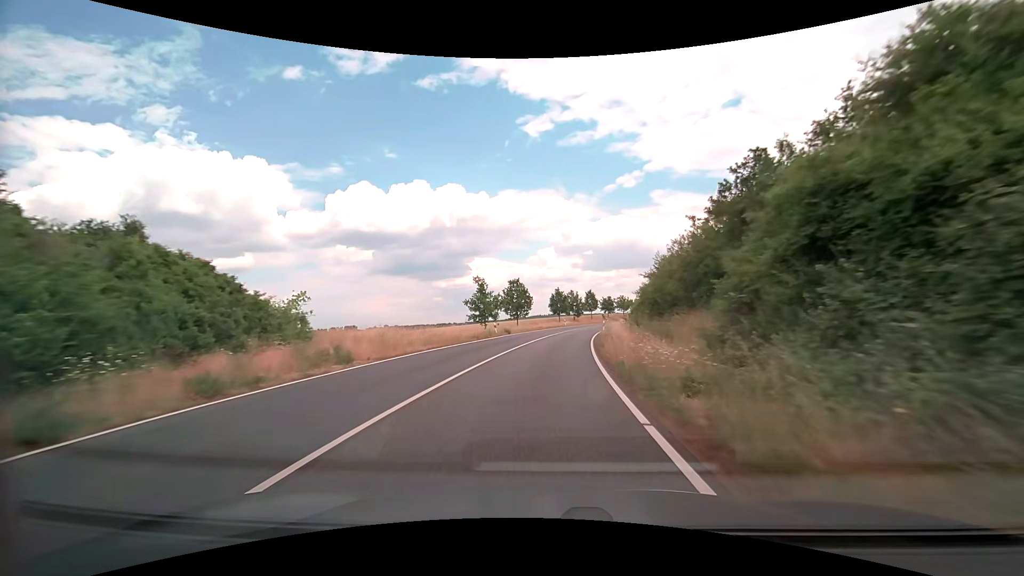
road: secondary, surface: asphalt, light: Day
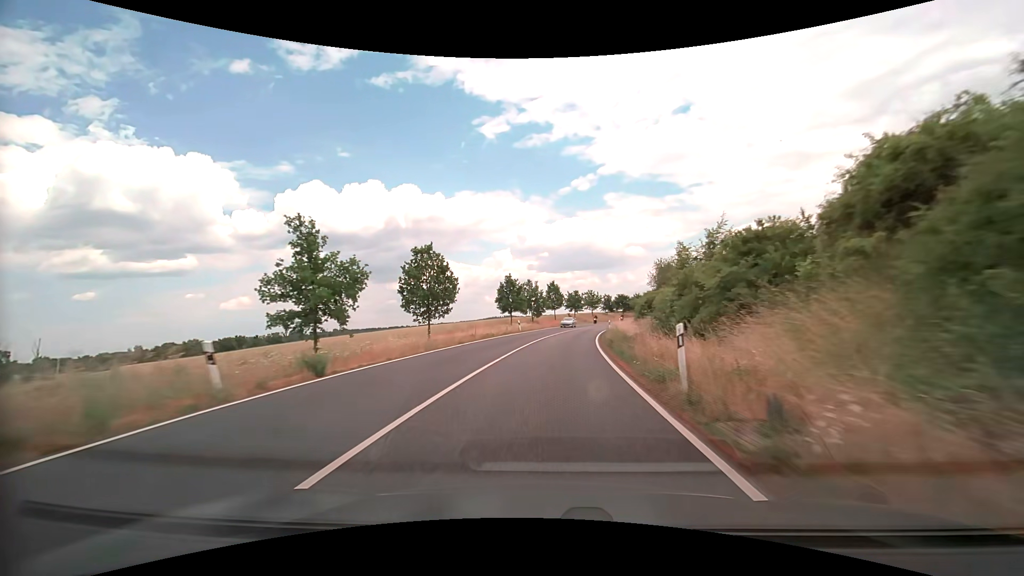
(+1.3, +32.2) m; +5°
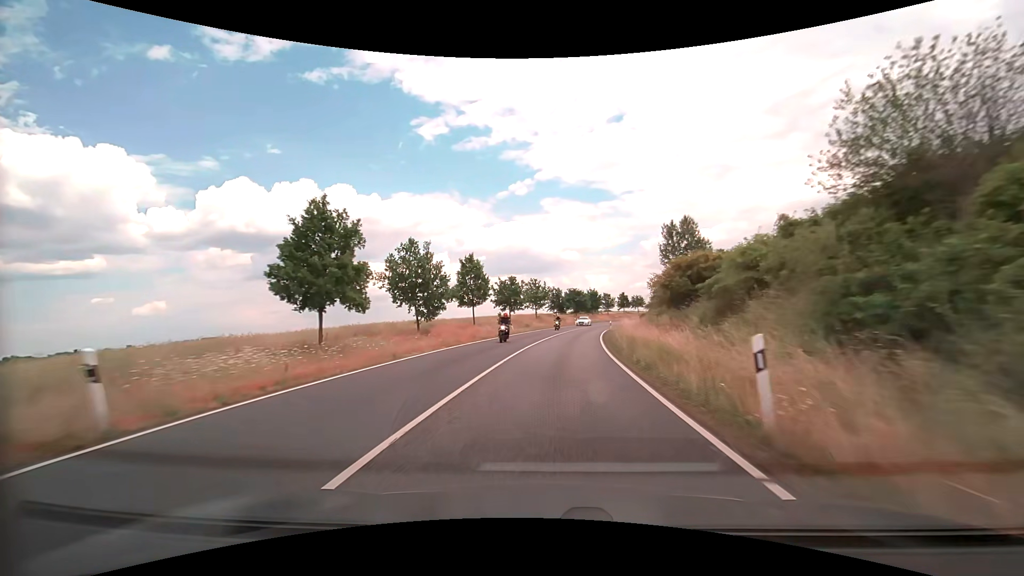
(+2.6, +42.9) m; +7°
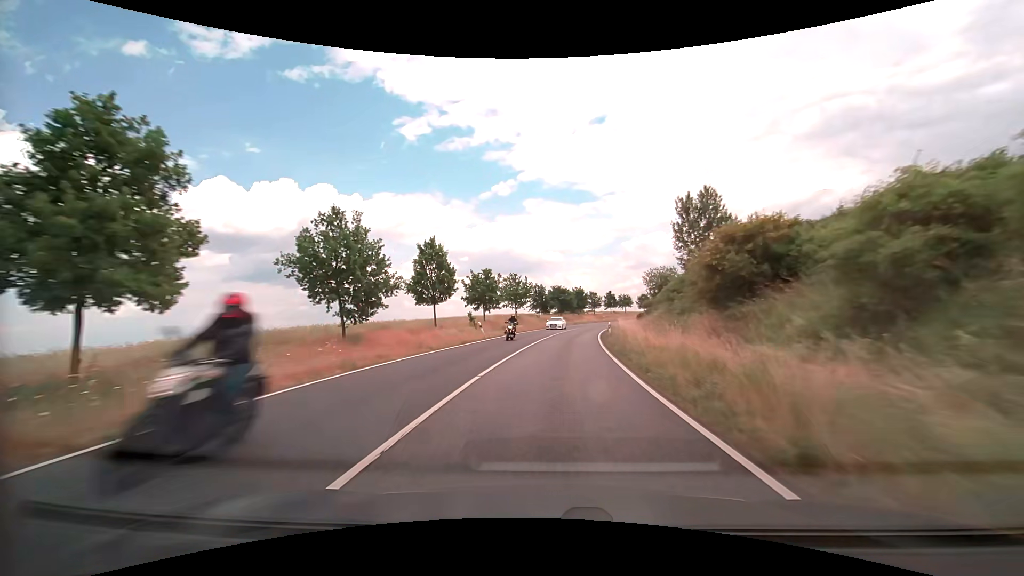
(+0.2, +10.8) m; +2°
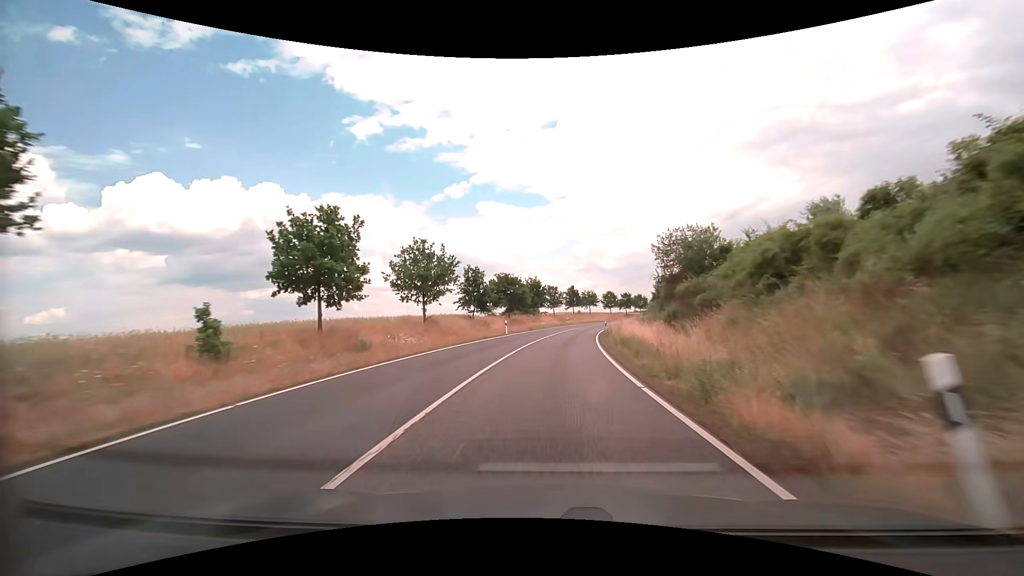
(+1.6, +32.2) m; +6°
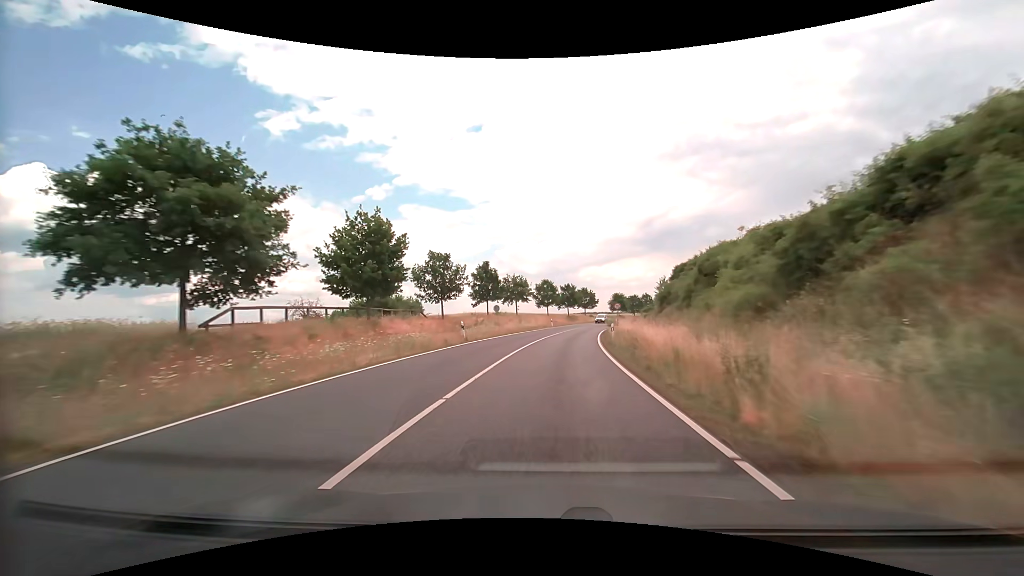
(+3.9, +53.6) m; +9°
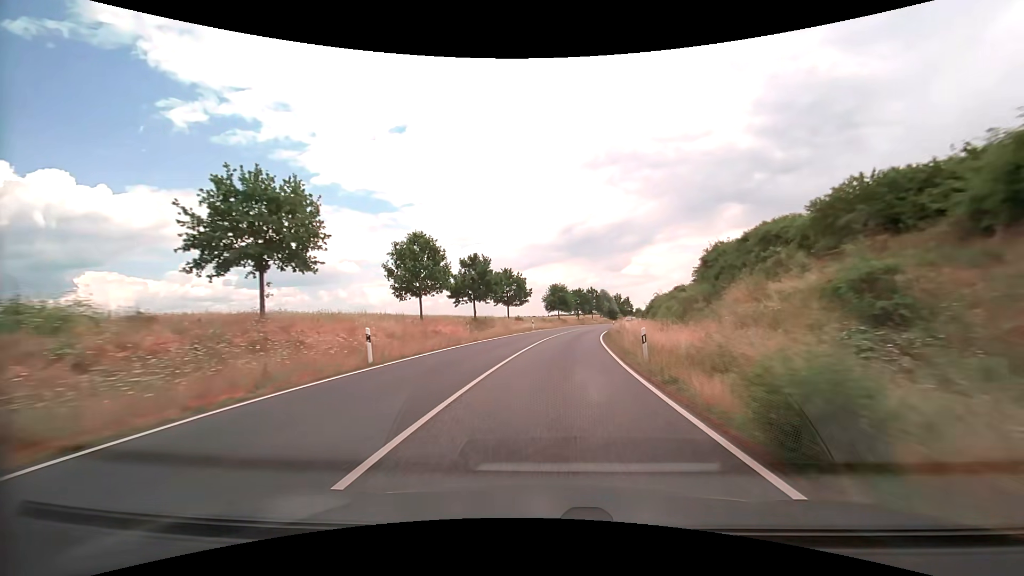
(+4.1, +53.7) m; +9°
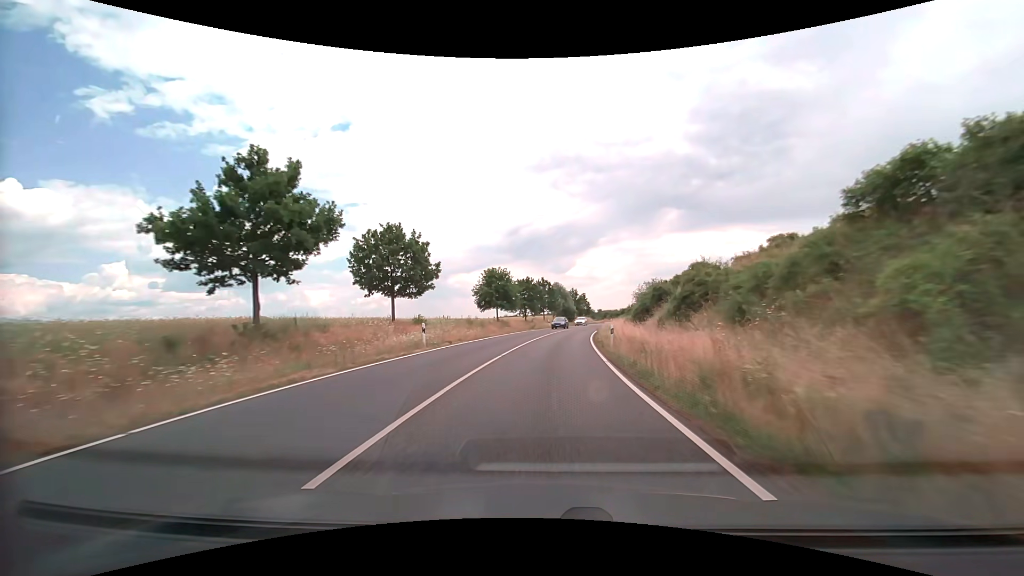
(+1.8, +32.3) m; +6°
(0, +10) (0, +20) (+1, +30) (+2, +40) (+3, +50) (+4, +60) (+6, +70) (+8, +79) (+10, +89) (+12, +99) m
